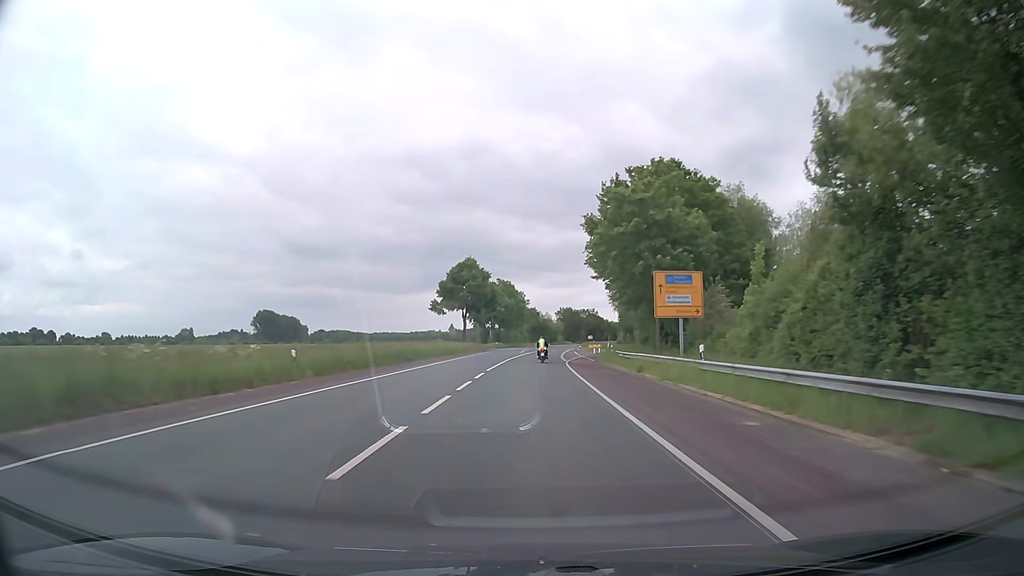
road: secondary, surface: asphalt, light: Day
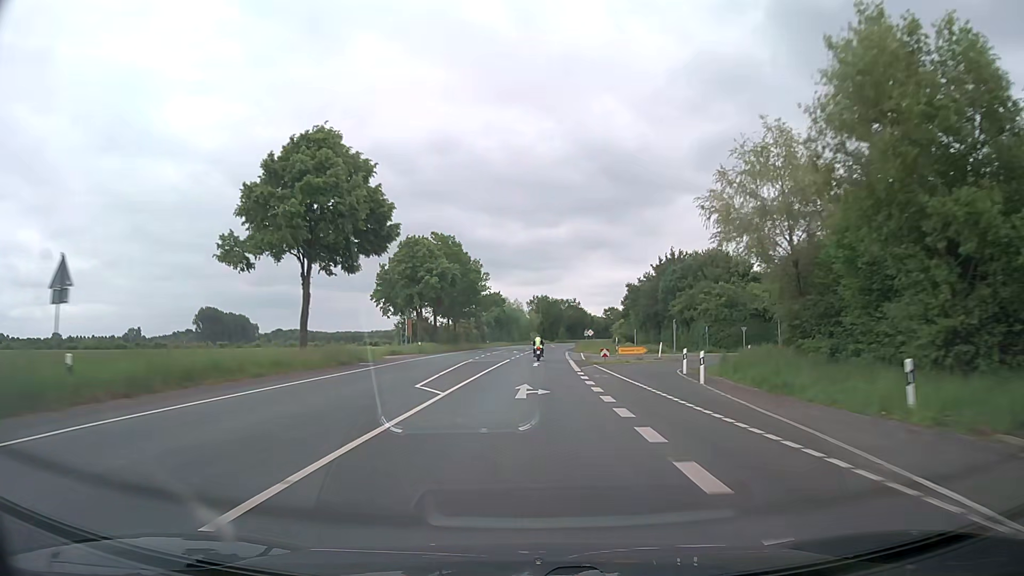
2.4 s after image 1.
(+1.4, +61.0) m; +3°
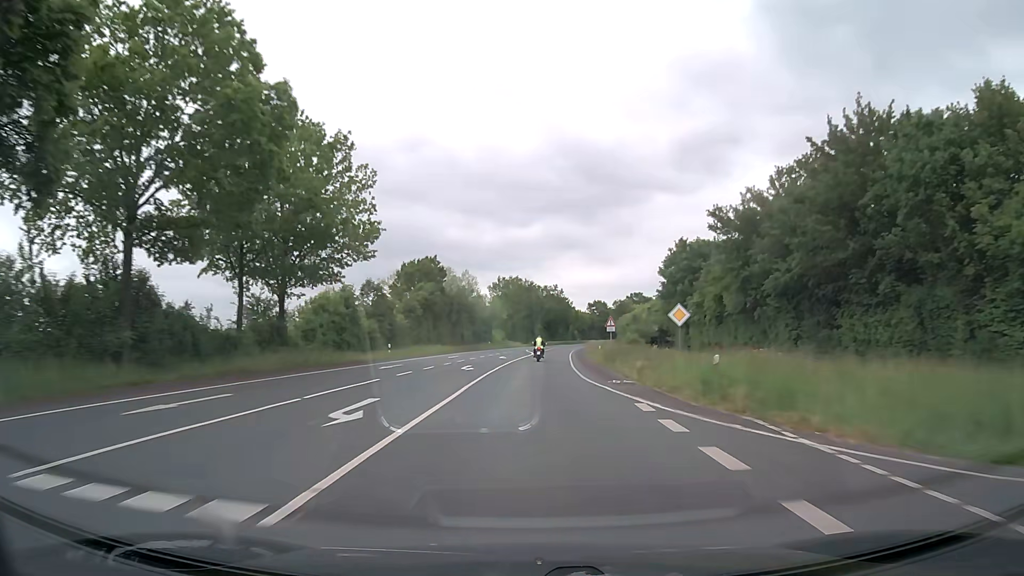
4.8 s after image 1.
(+1.4, +62.2) m; +3°
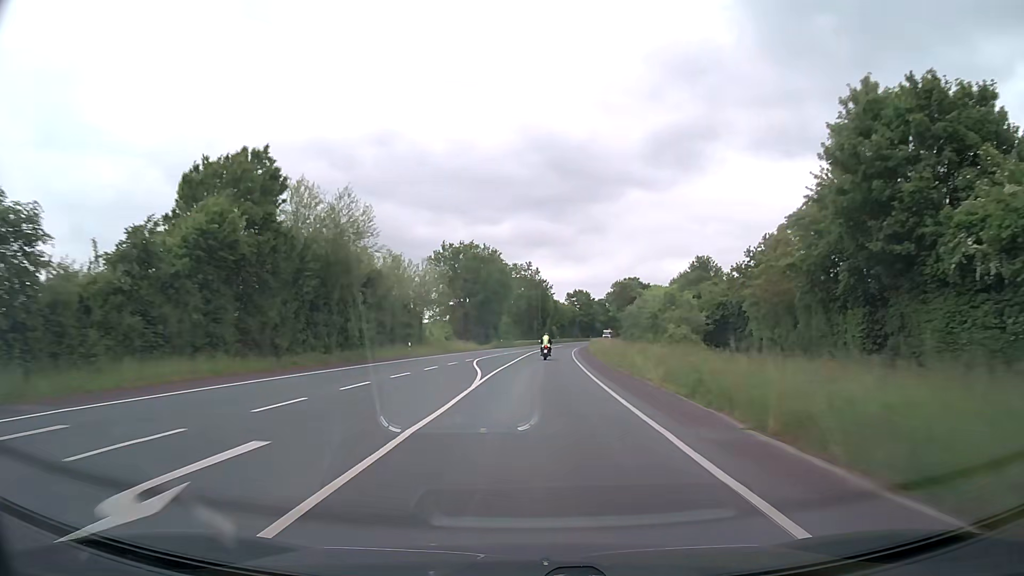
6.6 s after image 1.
(+1.0, +47.0) m; +2°
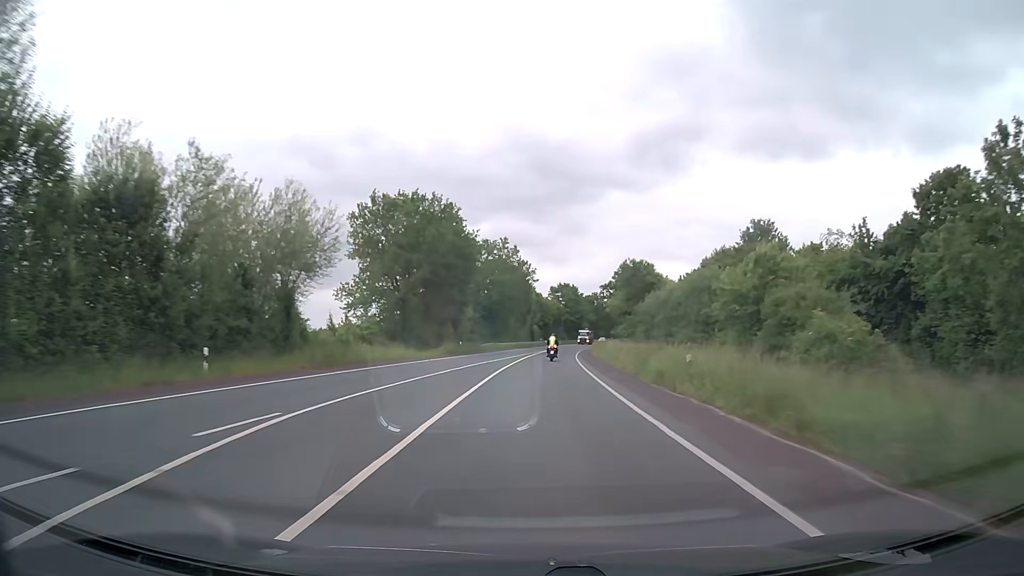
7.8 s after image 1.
(+0.6, +31.4) m; +2°
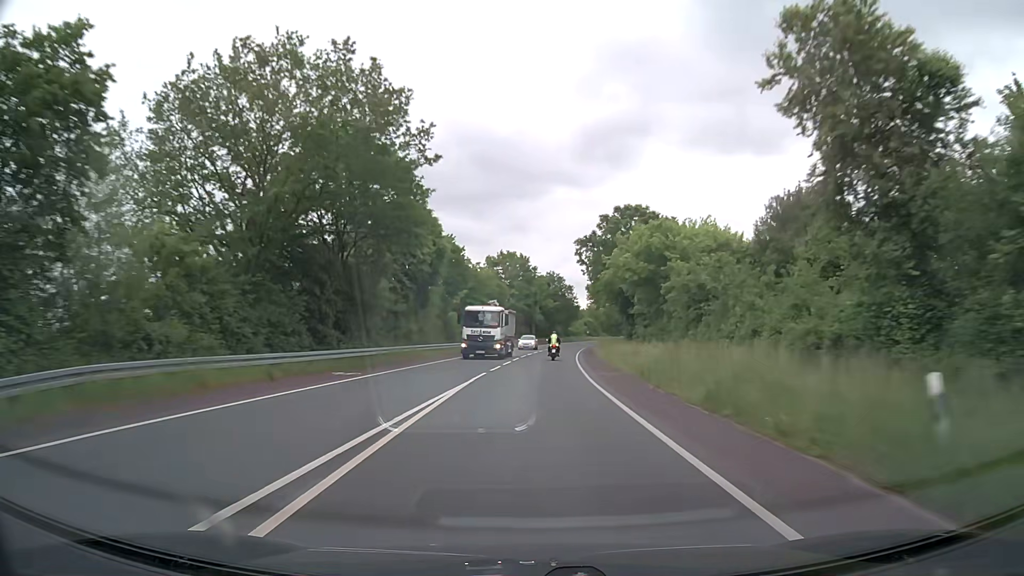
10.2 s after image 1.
(+2.7, +62.3) m; +5°
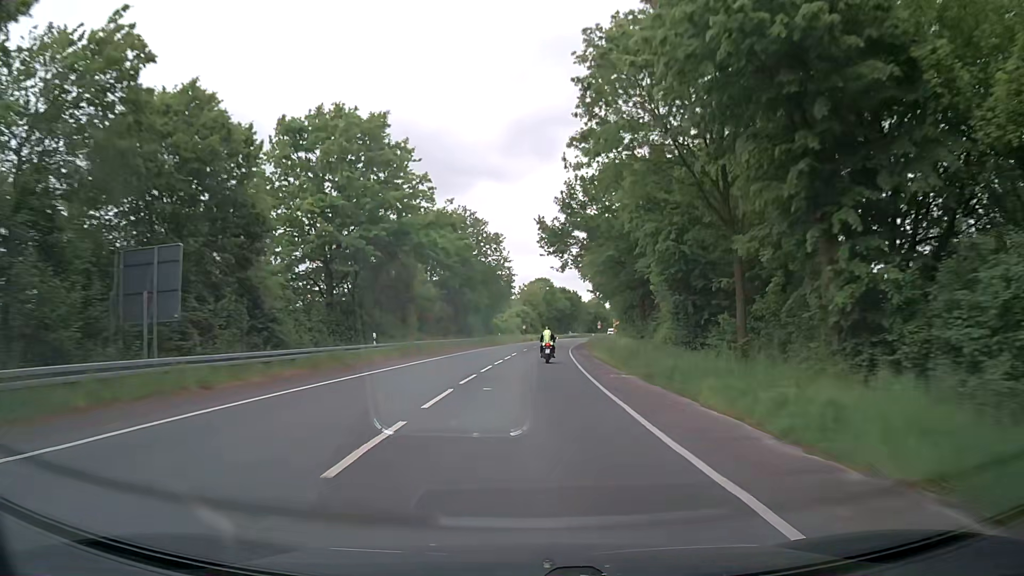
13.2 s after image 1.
(+4.0, +73.0) m; +6°
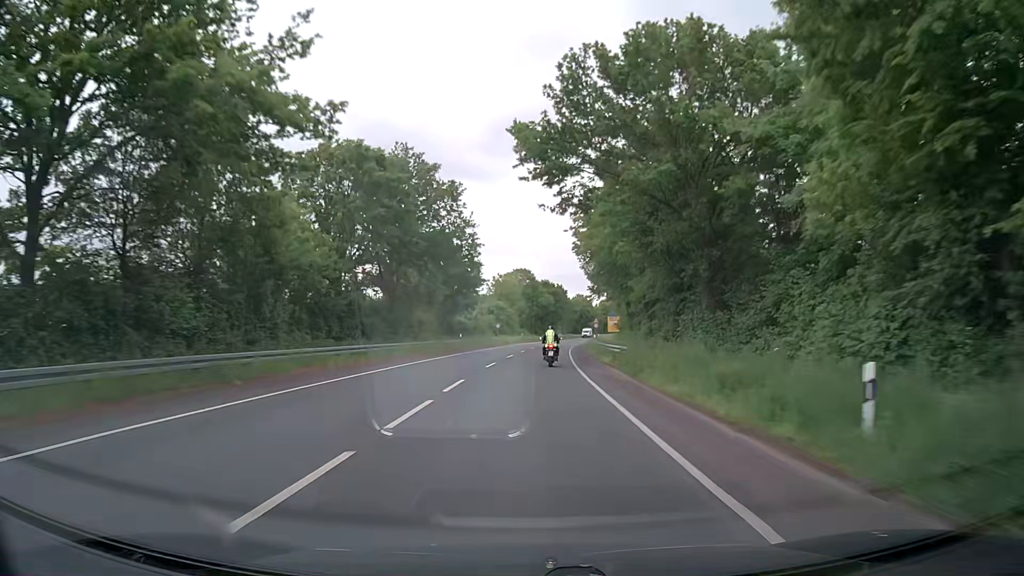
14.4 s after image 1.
(+0.6, +26.0) m; +2°
(0, +10) (0, +20) (+1, +30) (+1, +40) (+2, +50) (+2, +60) (+3, +70) (+4, +80) (+5, +90) (+6, +100) m
